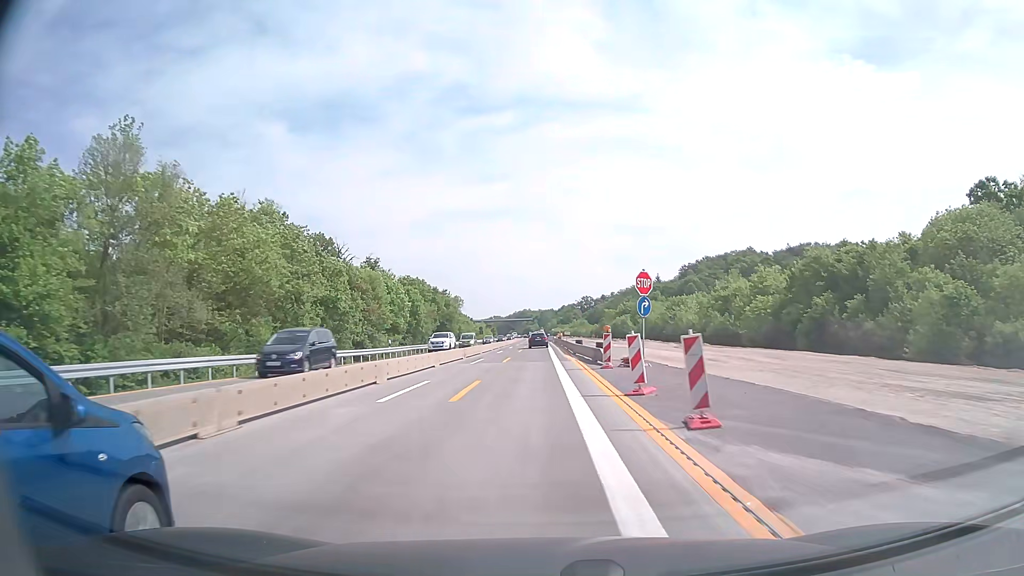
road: motorway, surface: concrete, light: Day
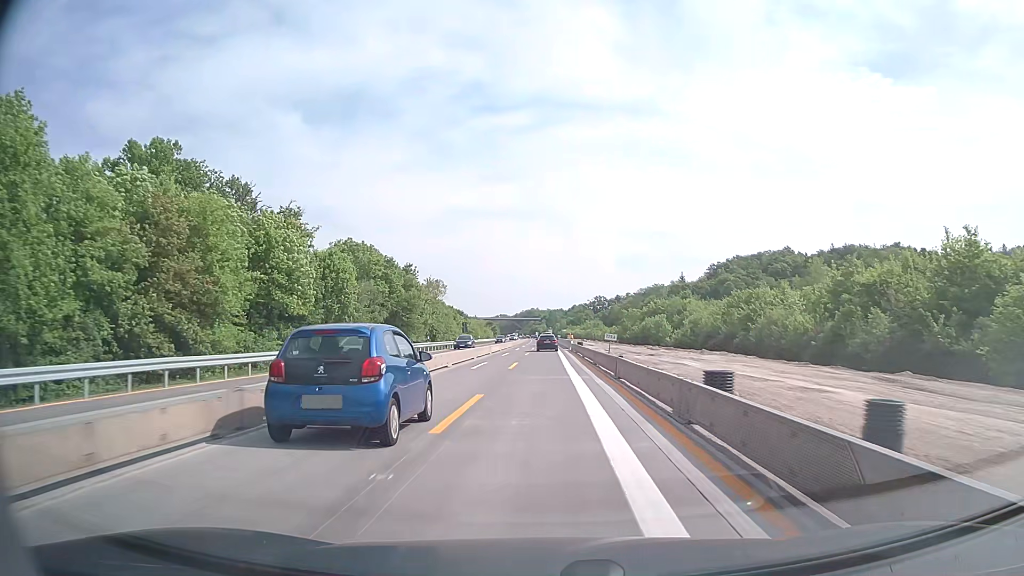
(-0.3, +39.8) m; -1°
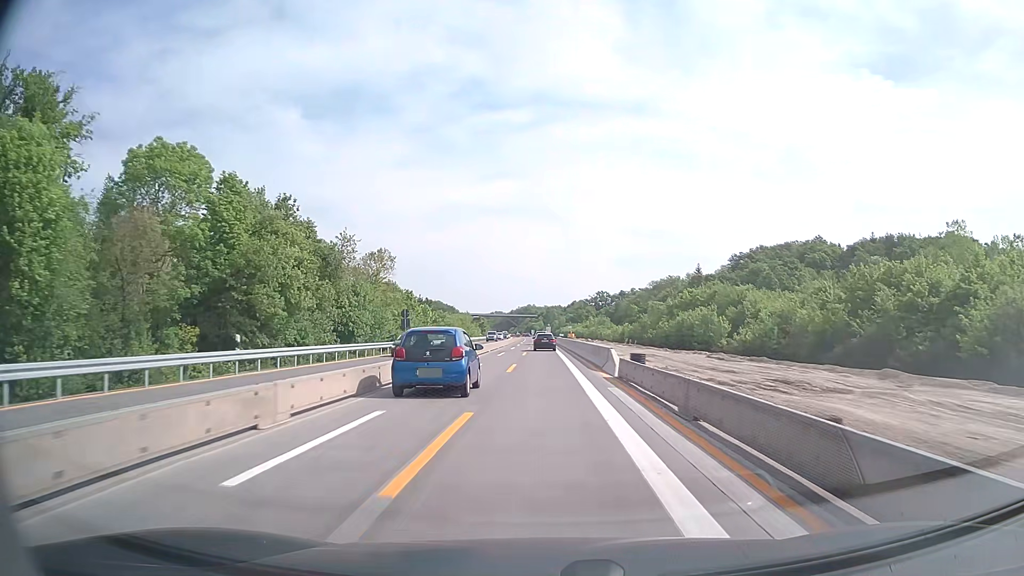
(+0.1, +39.4) m; 0°
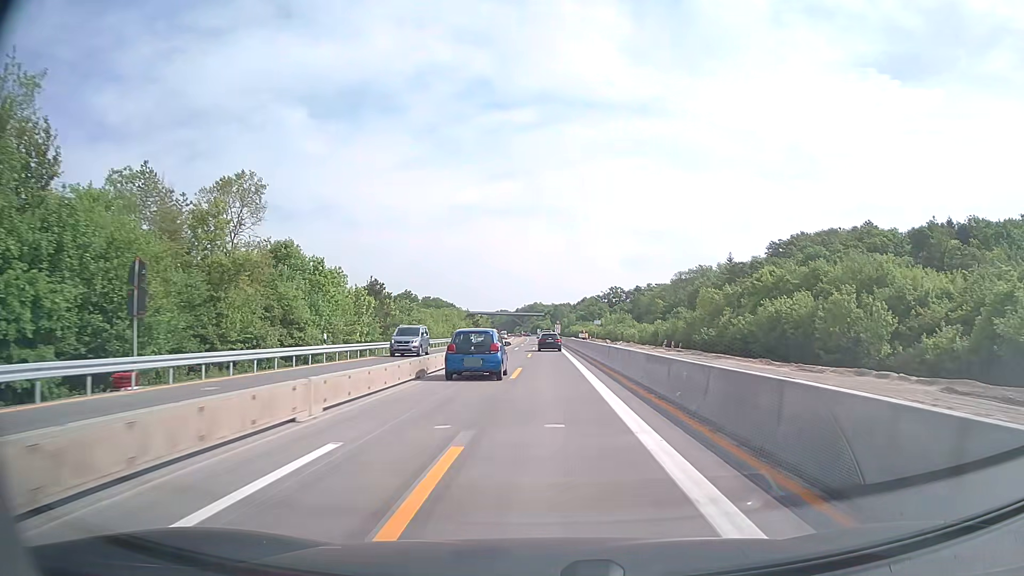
(-0.1, +39.3) m; -1°
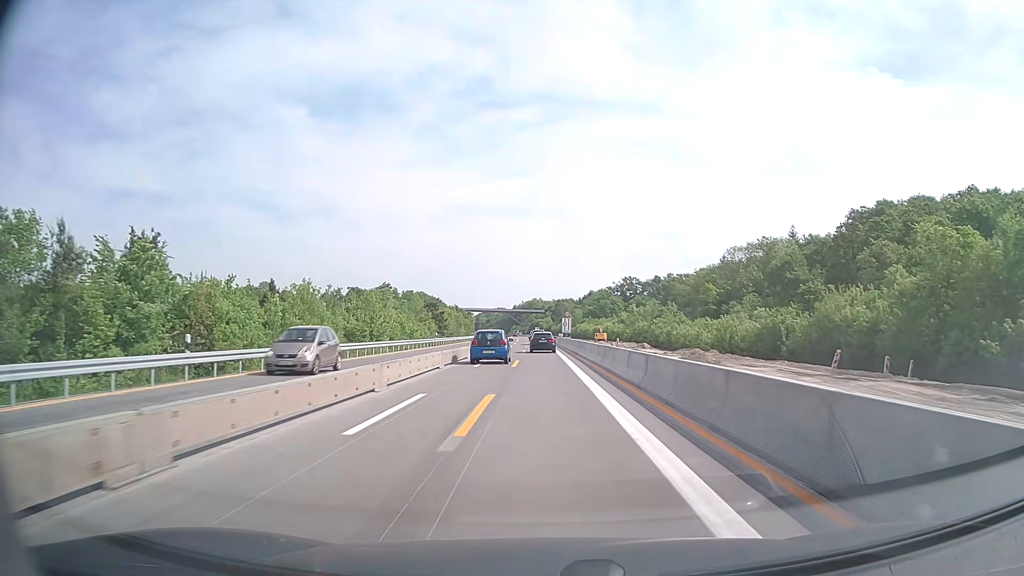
(+0.4, +64.9) m; 0°
(0, +10) (0, +20) (0, +30) (0, +40) (0, +50) (0, +60) (-1, +70) (-1, +80) (-1, +90) (-1, +100) m
